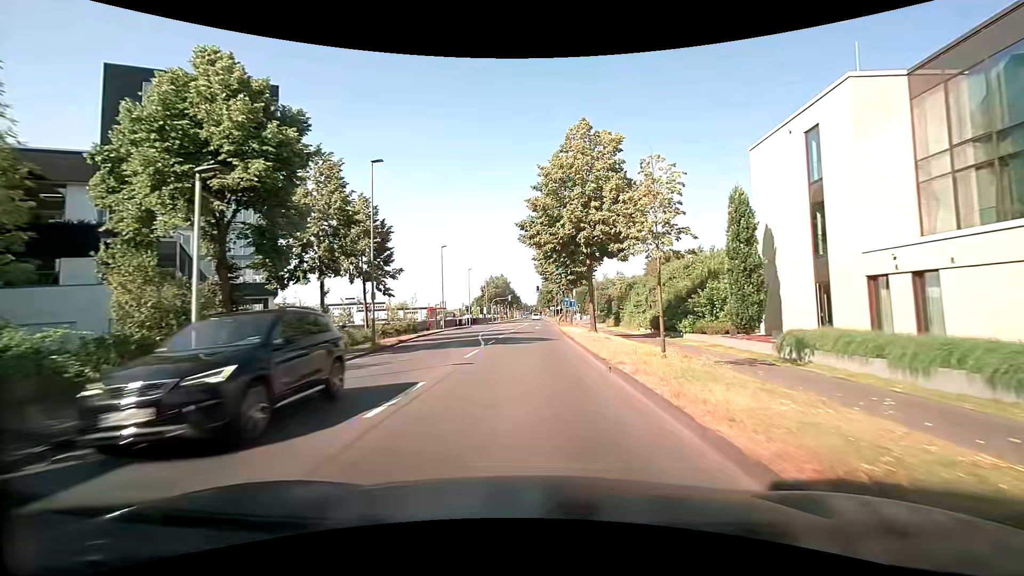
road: secondary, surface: asphalt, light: Day
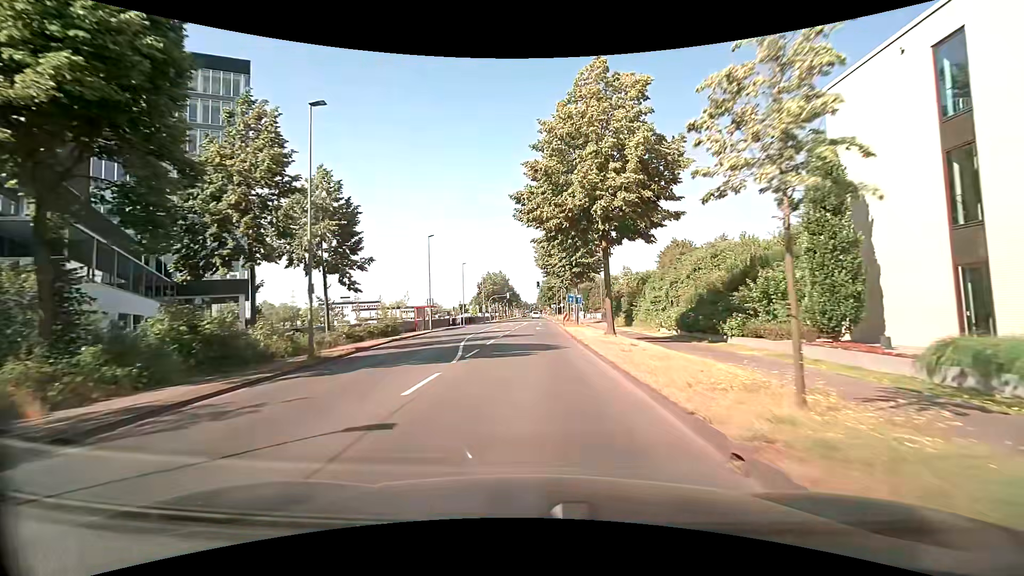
(-0.1, +7.6) m; -1°
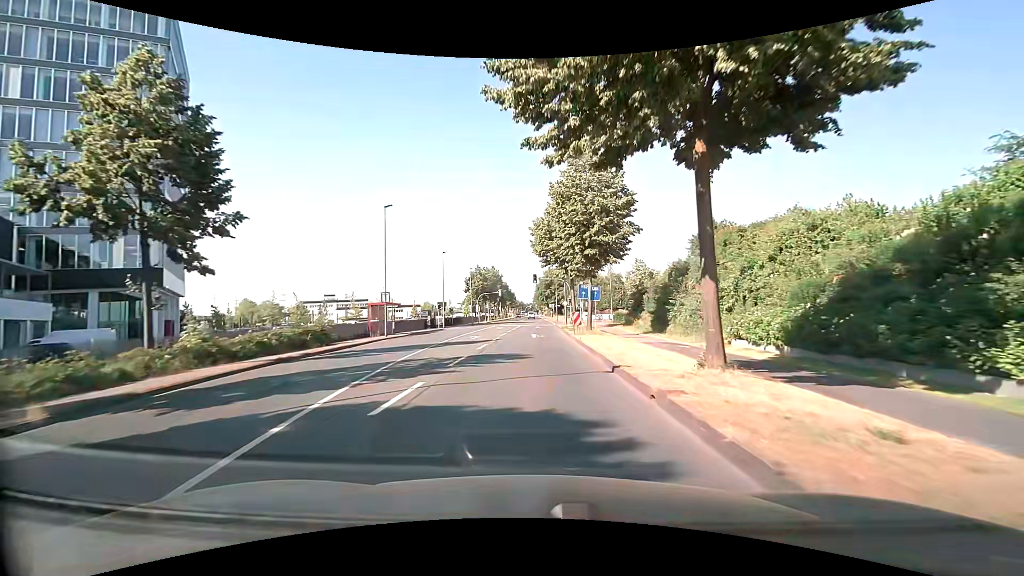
(0.0, +15.0) m; 0°
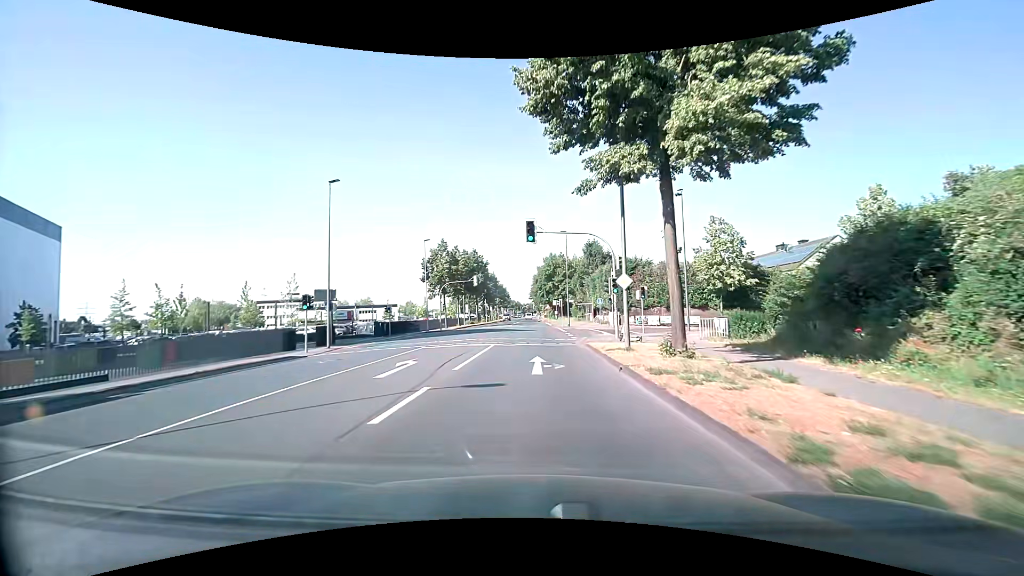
(+0.1, +36.6) m; 0°
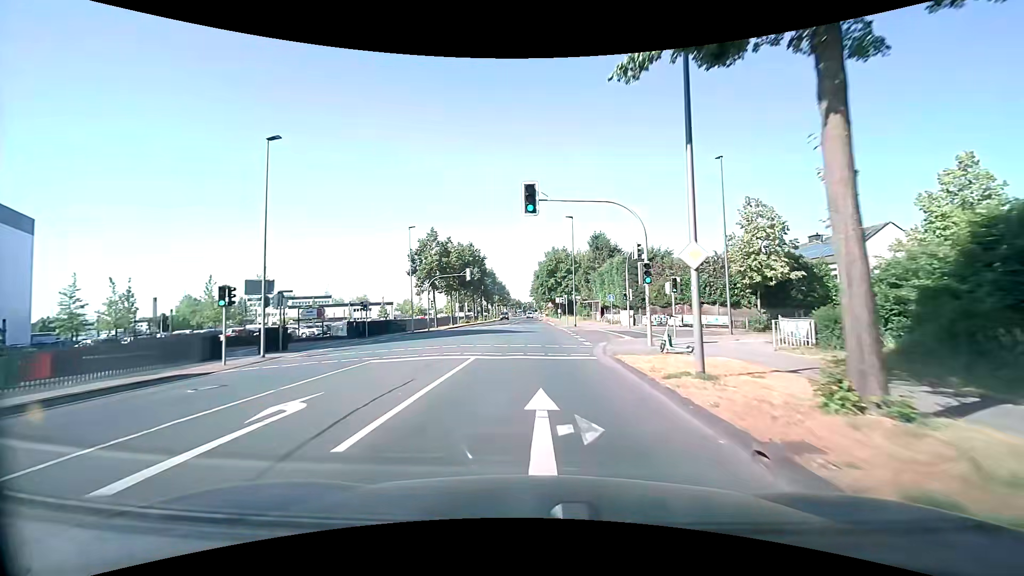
(+0.1, +7.4) m; 0°
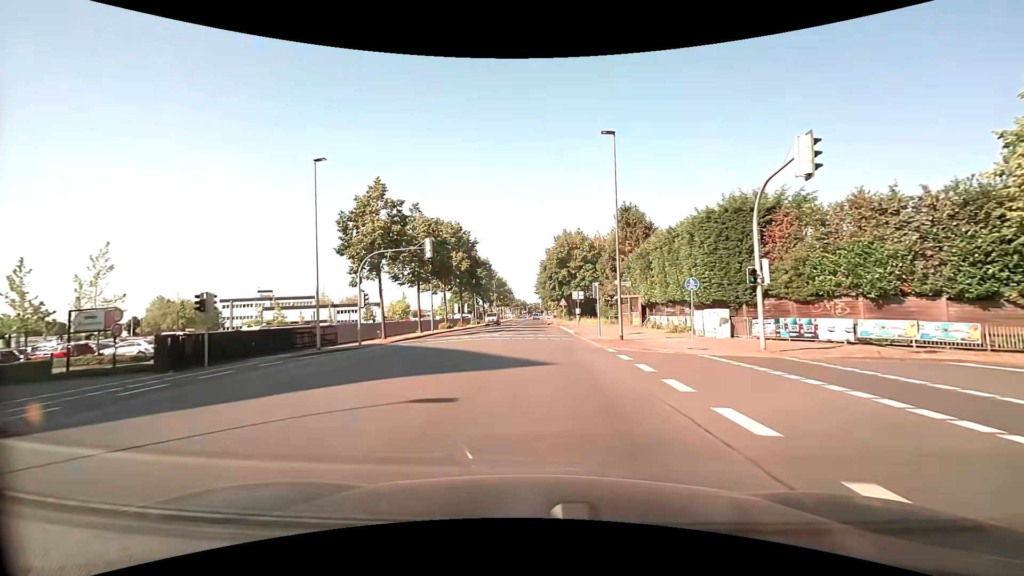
(-0.1, +22.3) m; -1°
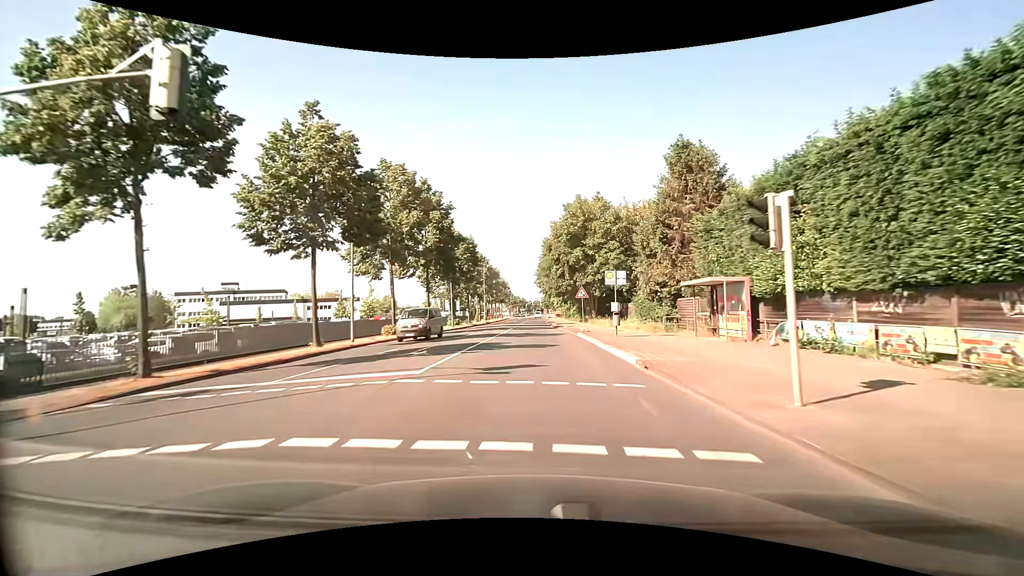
(0.0, +22.5) m; 0°
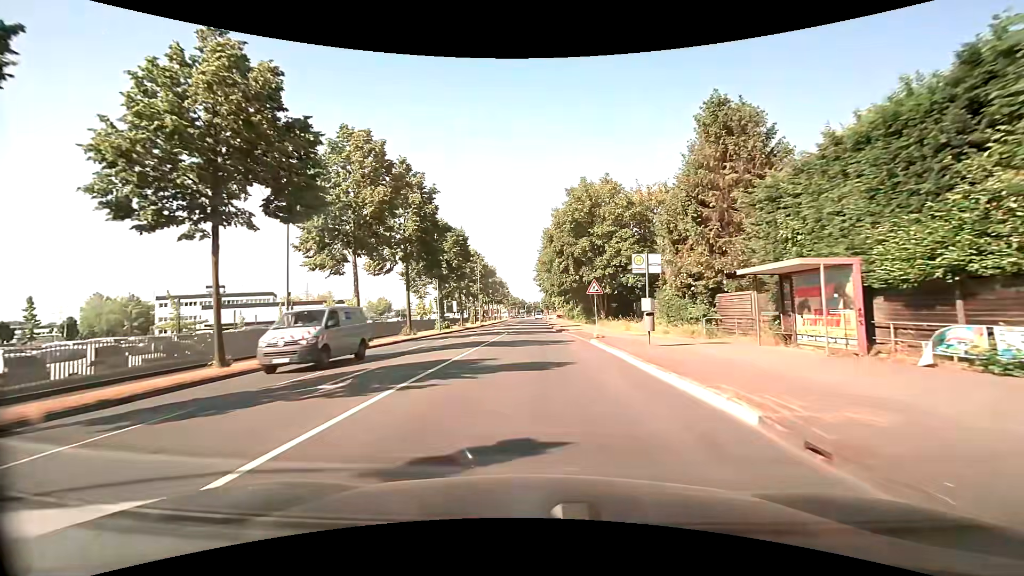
(0.0, +7.6) m; 0°
(0, +10) (0, +20) (0, +30) (0, +40) (0, +50) (0, +60) (0, +70) (0, +80) (0, +90) (0, +100) m
